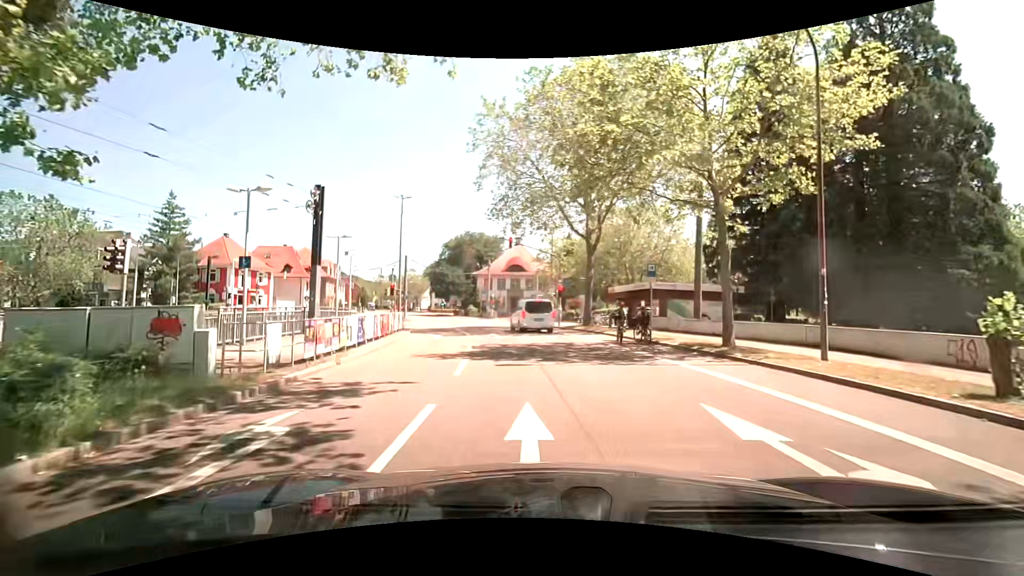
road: secondary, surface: asphalt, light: Day
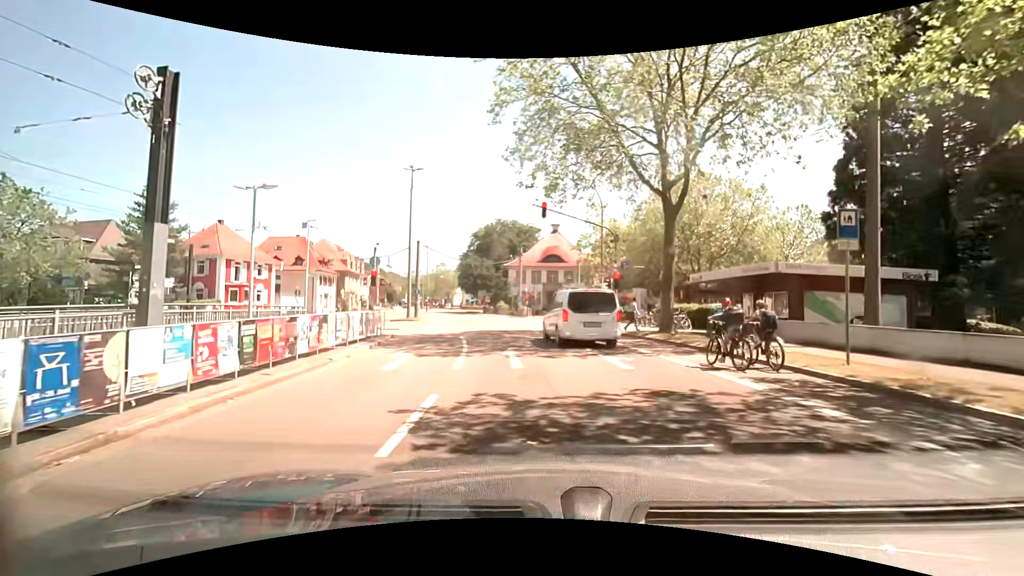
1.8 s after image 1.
(-0.4, +11.7) m; -4°
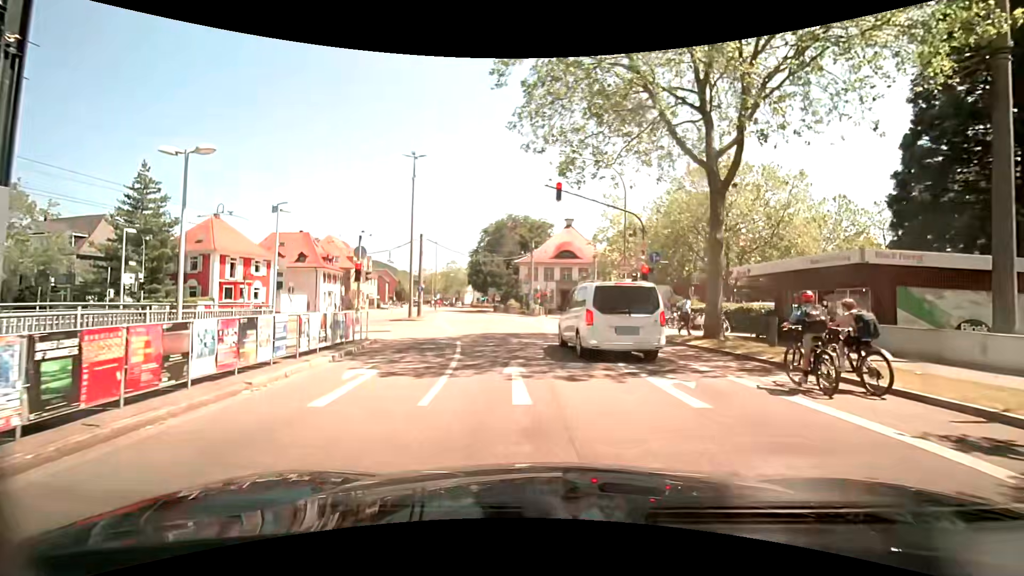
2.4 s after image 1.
(-0.1, +3.9) m; -2°
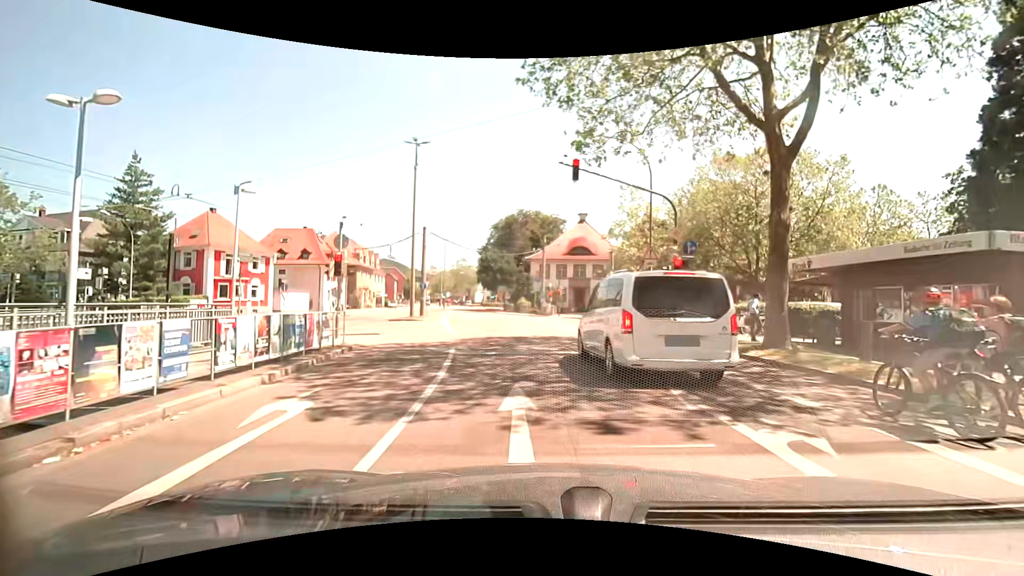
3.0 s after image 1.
(0.0, +3.3) m; -2°
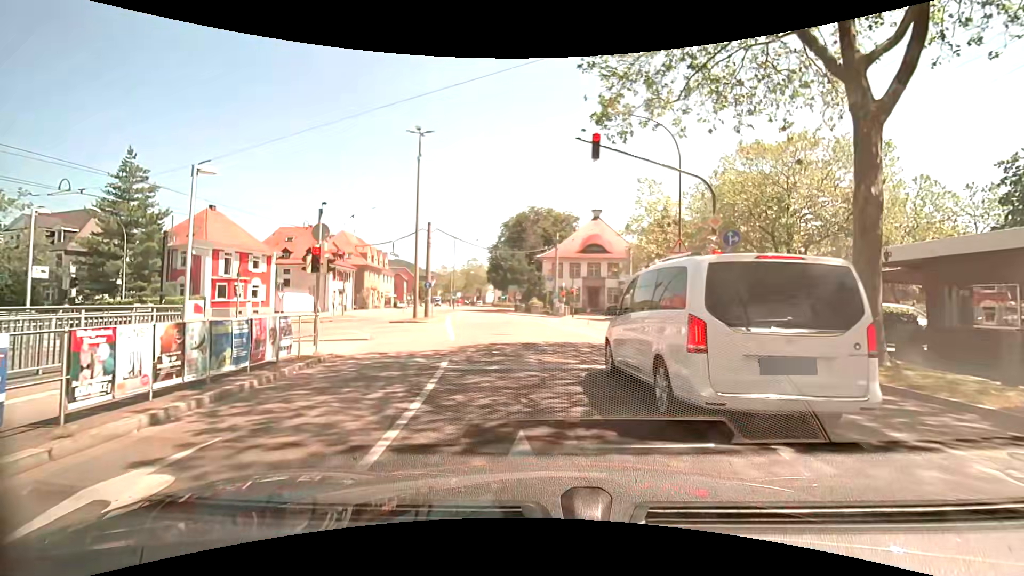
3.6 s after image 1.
(0.0, +2.7) m; -1°
